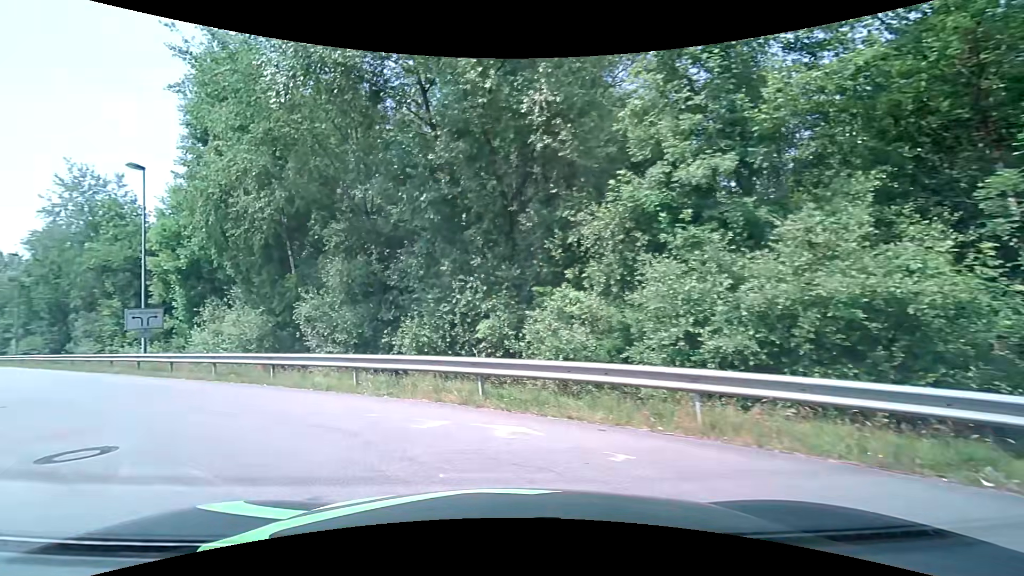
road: service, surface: asphalt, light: Day
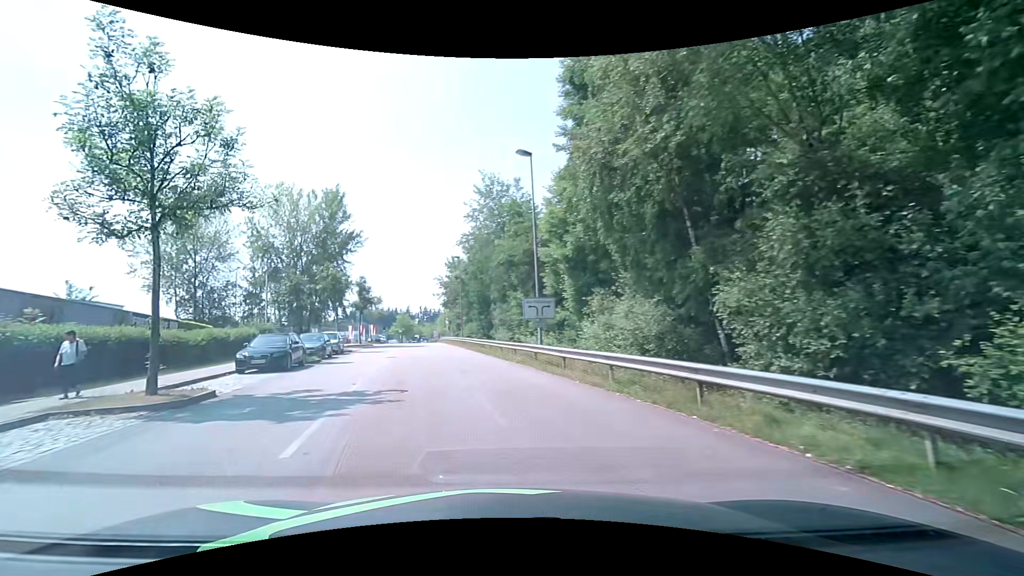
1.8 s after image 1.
(-2.1, +6.5) m; -37°
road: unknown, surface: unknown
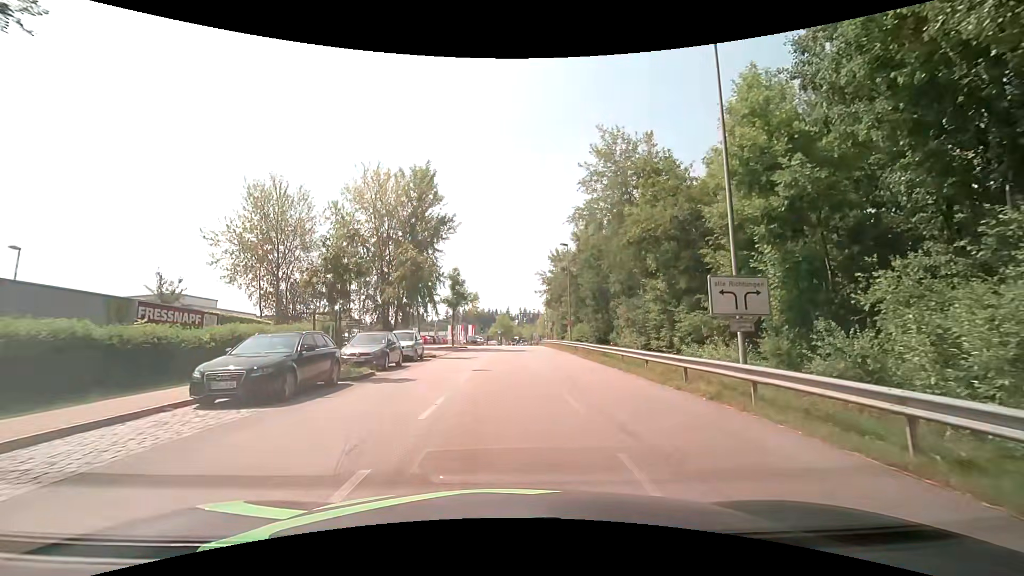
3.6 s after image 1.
(-1.4, +10.1) m; -10°
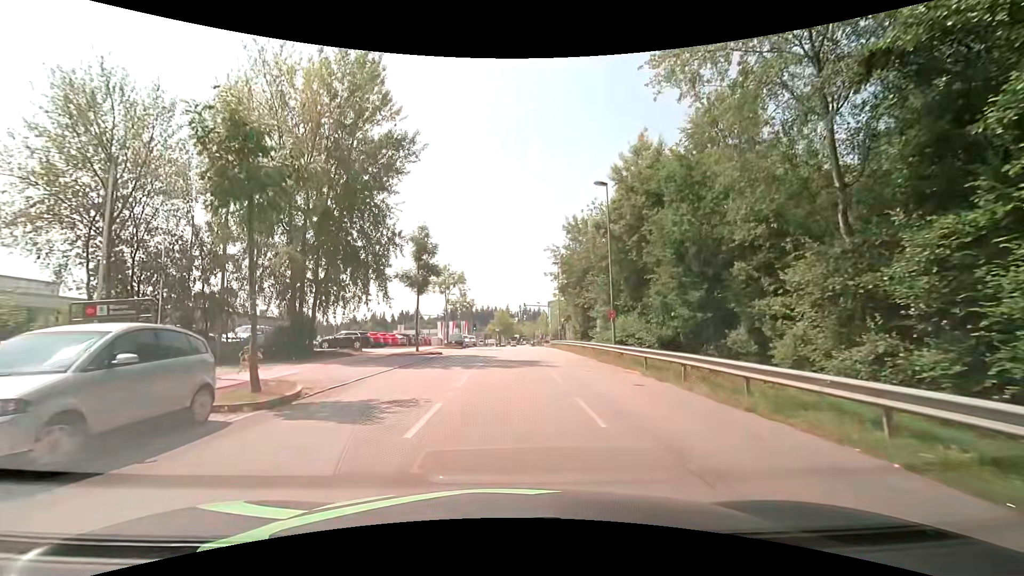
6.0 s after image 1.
(-0.2, +20.1) m; 0°
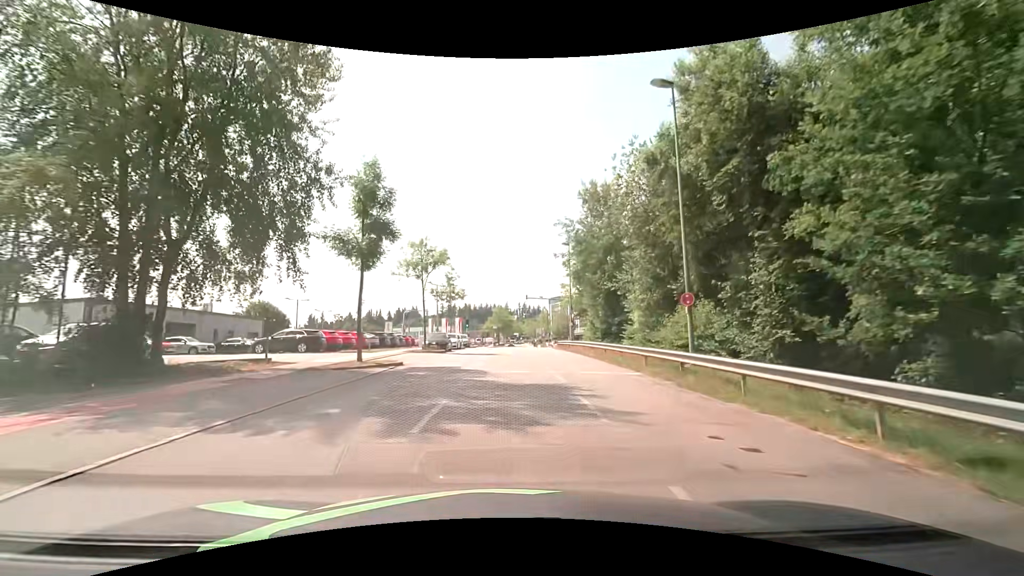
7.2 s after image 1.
(-0.1, +12.0) m; -1°
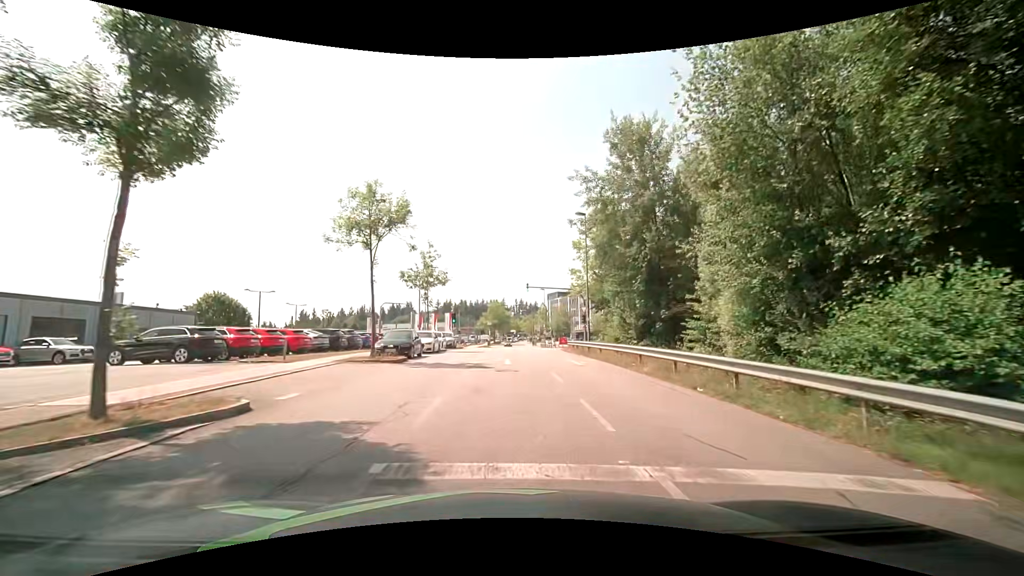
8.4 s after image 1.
(+0.1, +11.8) m; 0°
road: residential
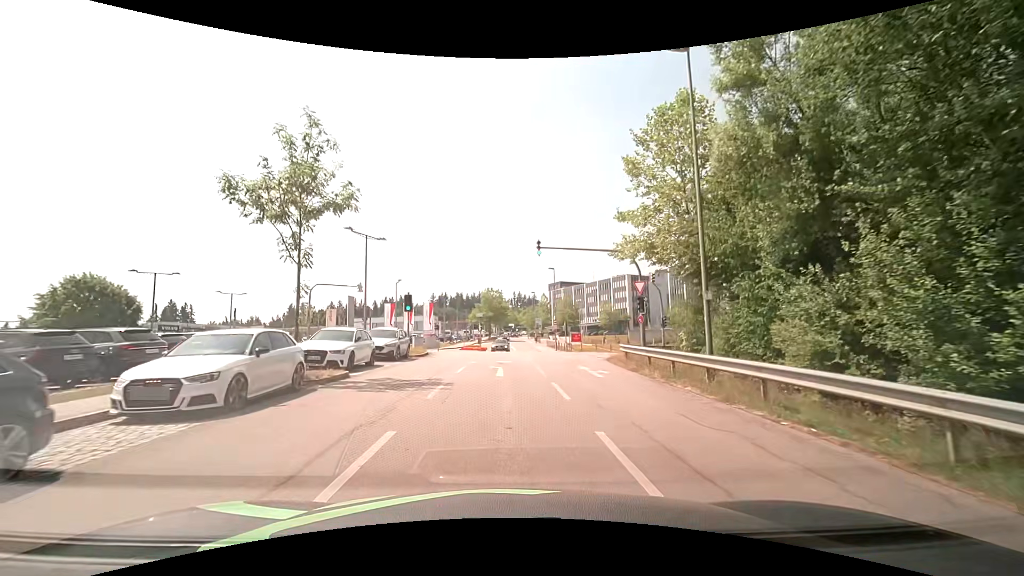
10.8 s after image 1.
(+0.3, +21.5) m; +1°
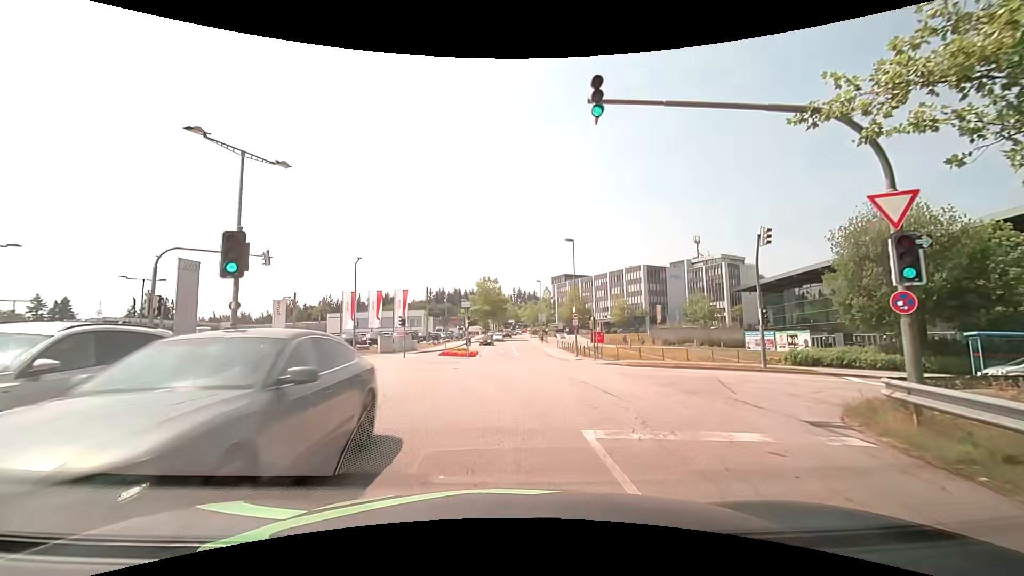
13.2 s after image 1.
(-0.1, +18.1) m; 0°
(0, +10) (-1, +20) (-4, +29) (-11, +37) (-19, +42) (-28, +47) (-37, +52) (-45, +57) (-54, +61) (-63, +65) m
